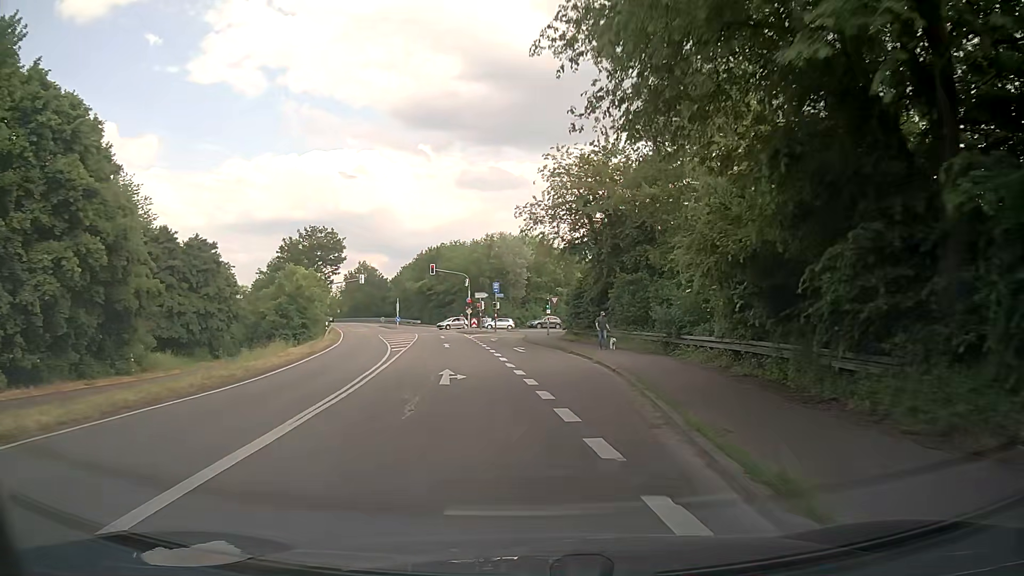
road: secondary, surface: asphalt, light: Day
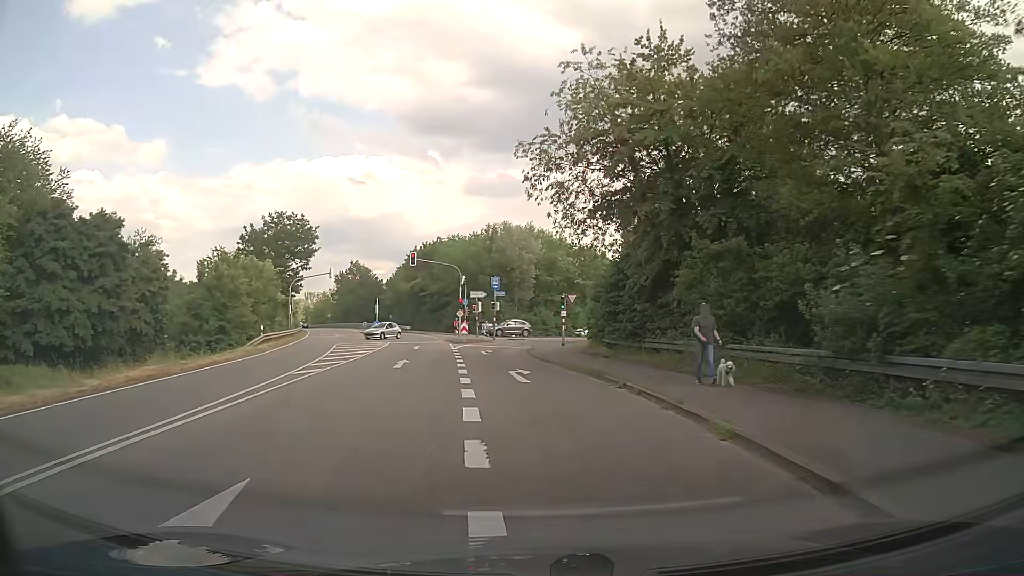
(+0.1, +15.2) m; 0°
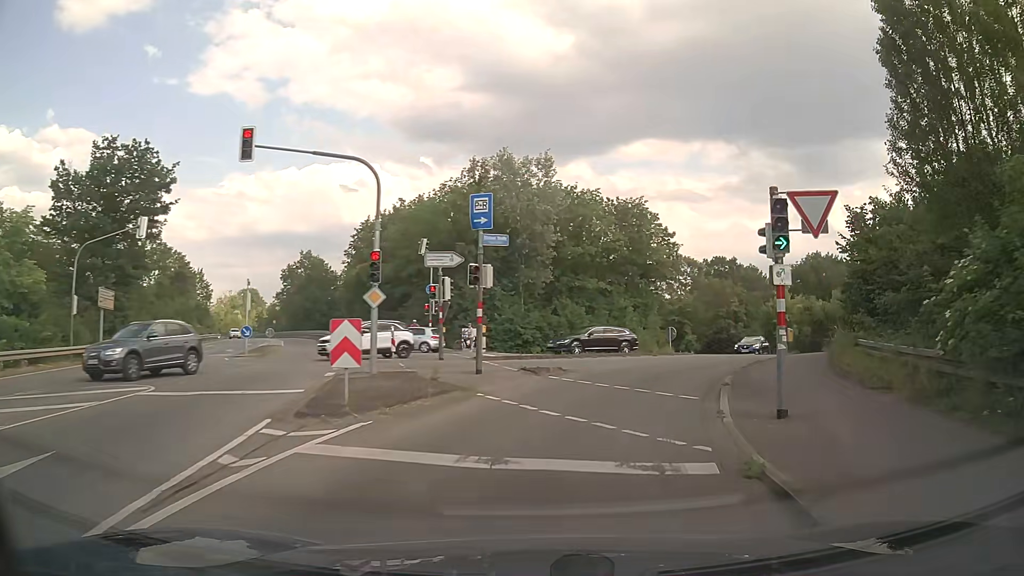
(-2.0, +34.4) m; 0°
(+1, +10) (+4, +19) (+9, +28) (+15, +36) (+20, +45) (+23, +55) (+24, +65) (+23, +74) (+21, +84) (+19, +94) m
